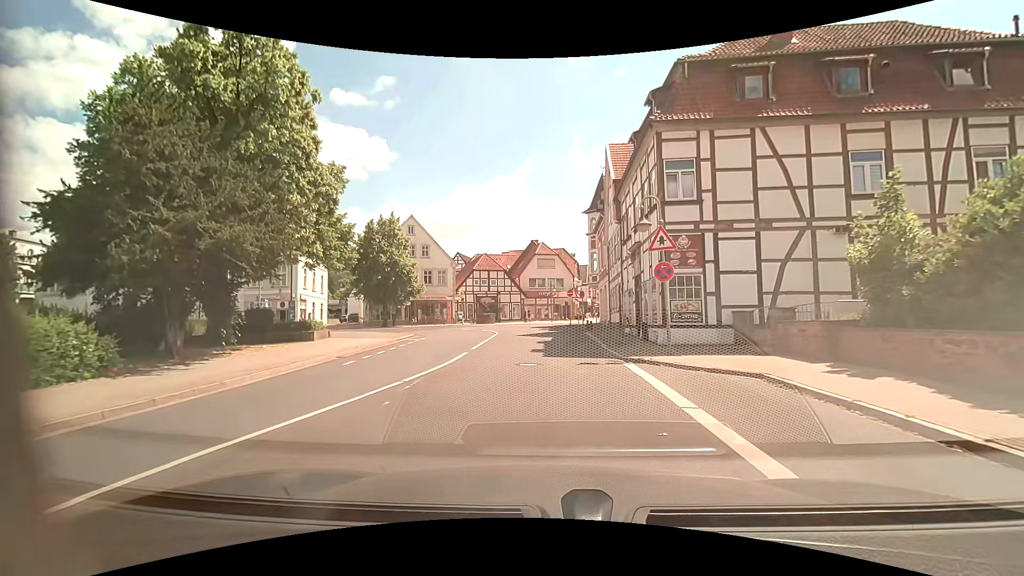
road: residential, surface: asphalt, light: Day
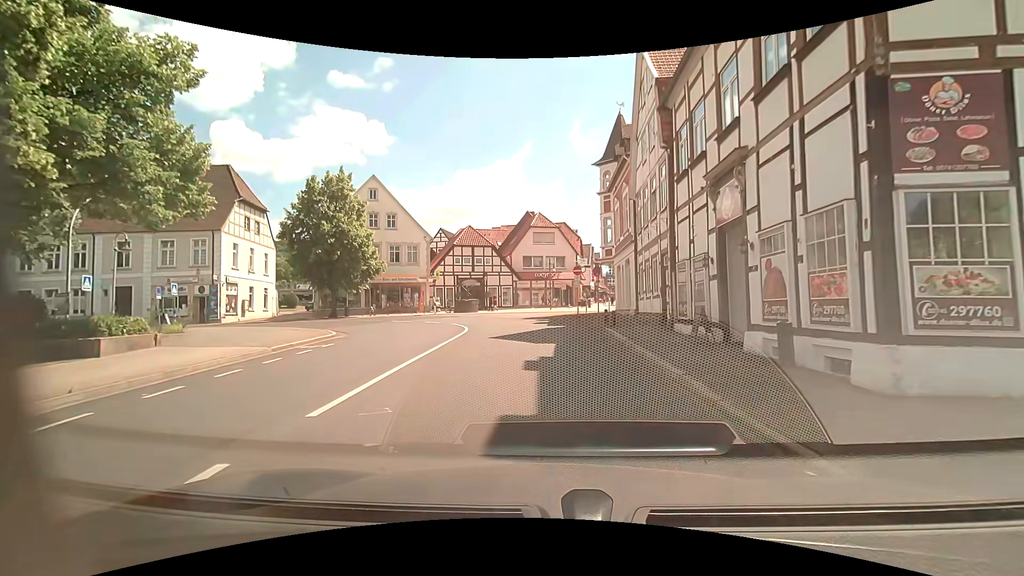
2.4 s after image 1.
(+0.1, +12.5) m; 0°
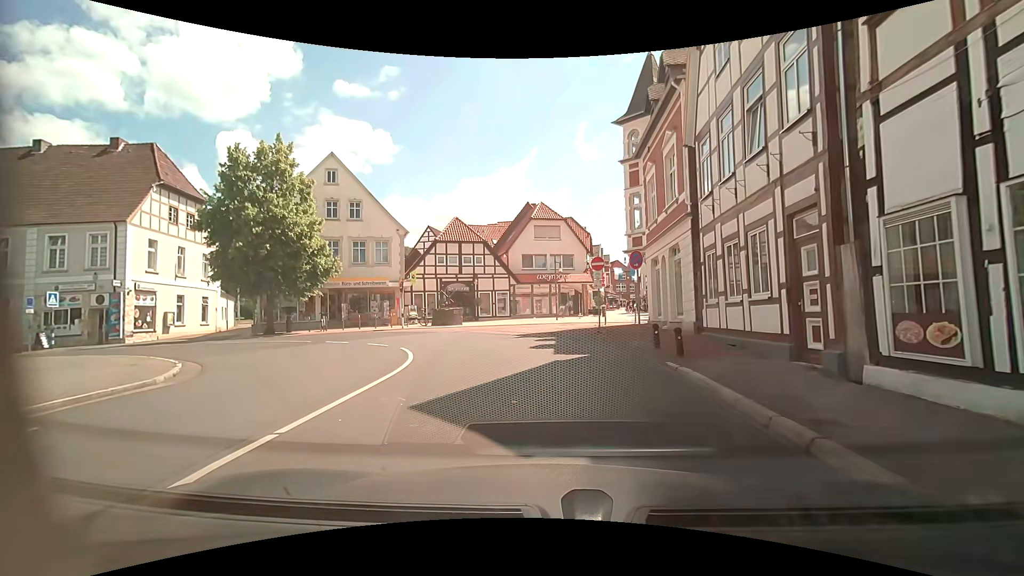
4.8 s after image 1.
(0.0, +10.0) m; -2°
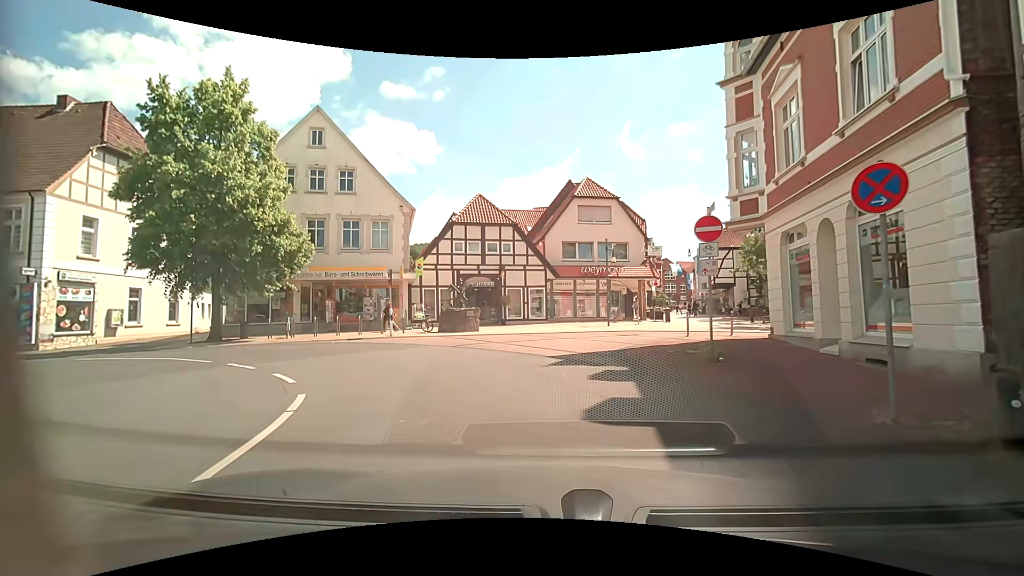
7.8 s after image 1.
(0.0, +9.3) m; -2°
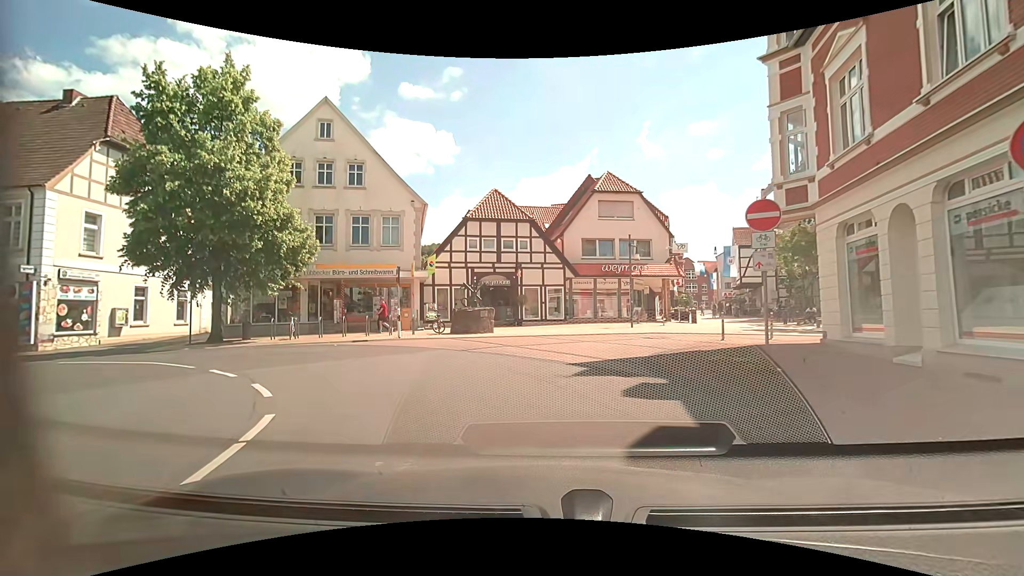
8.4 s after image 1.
(0.0, +1.6) m; -1°
